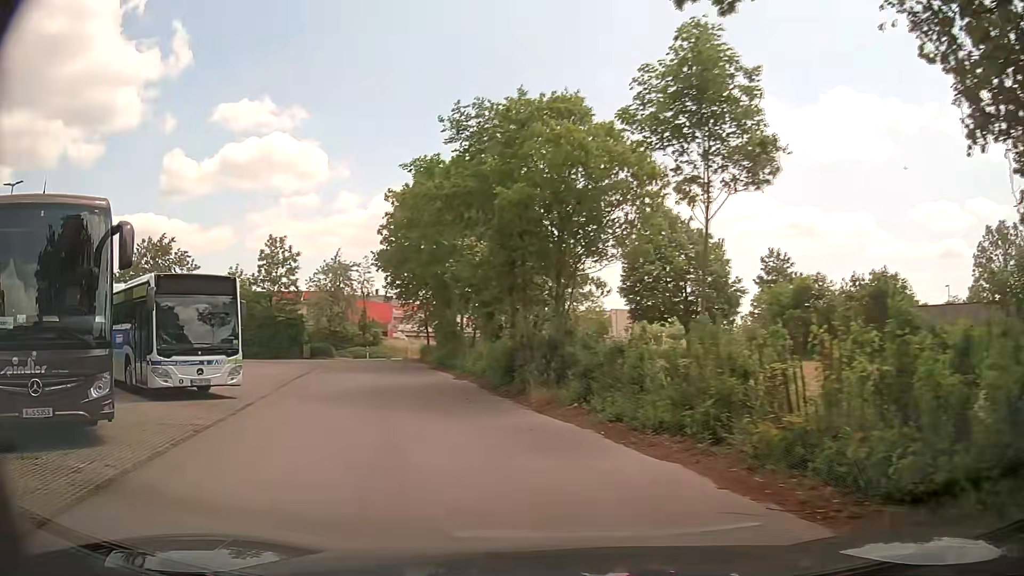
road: tertiary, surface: asphalt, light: Day
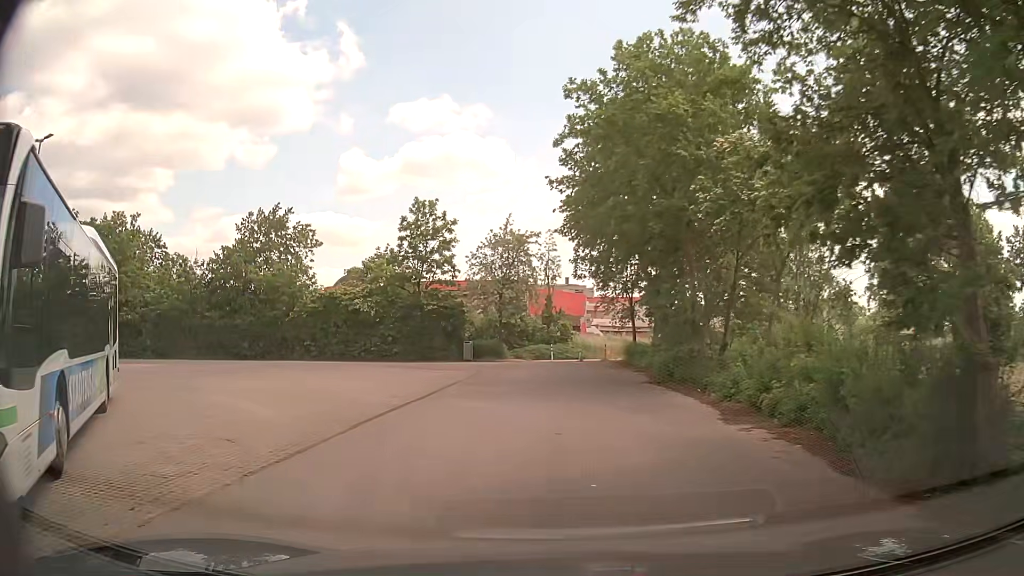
(-2.4, +13.1) m; -16°
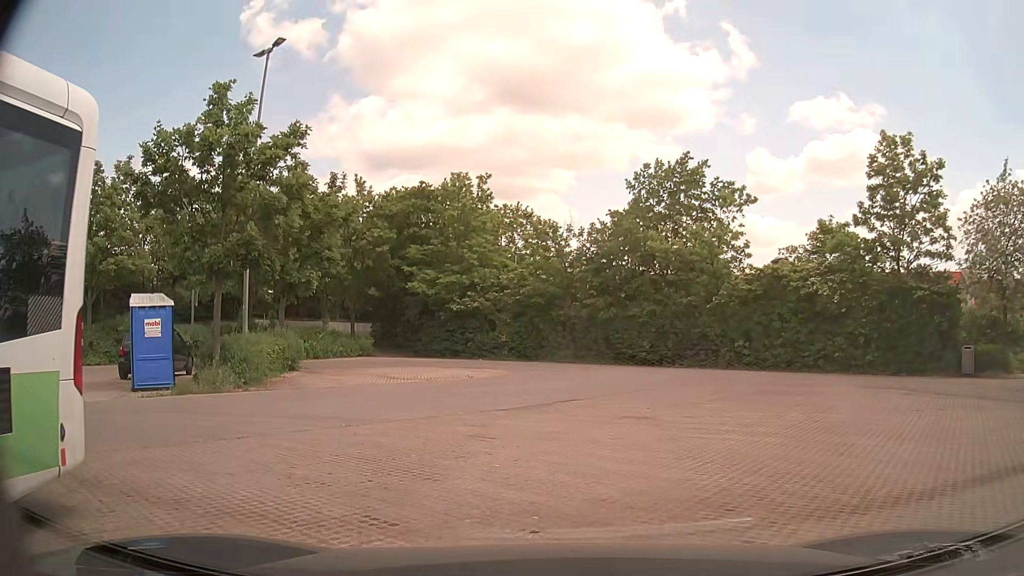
(-3.8, +12.0) m; -36°
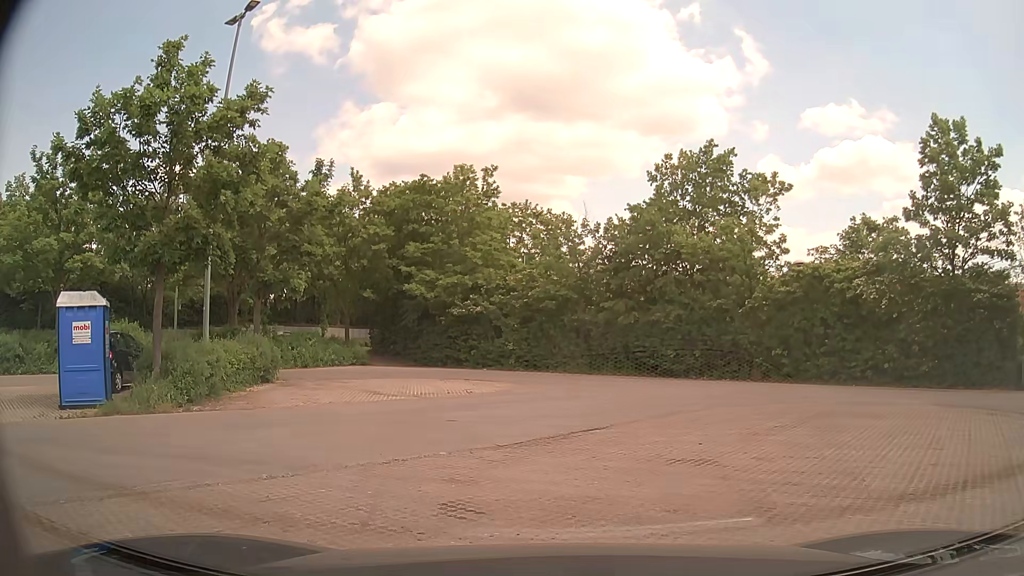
(0.0, +3.1) m; +2°
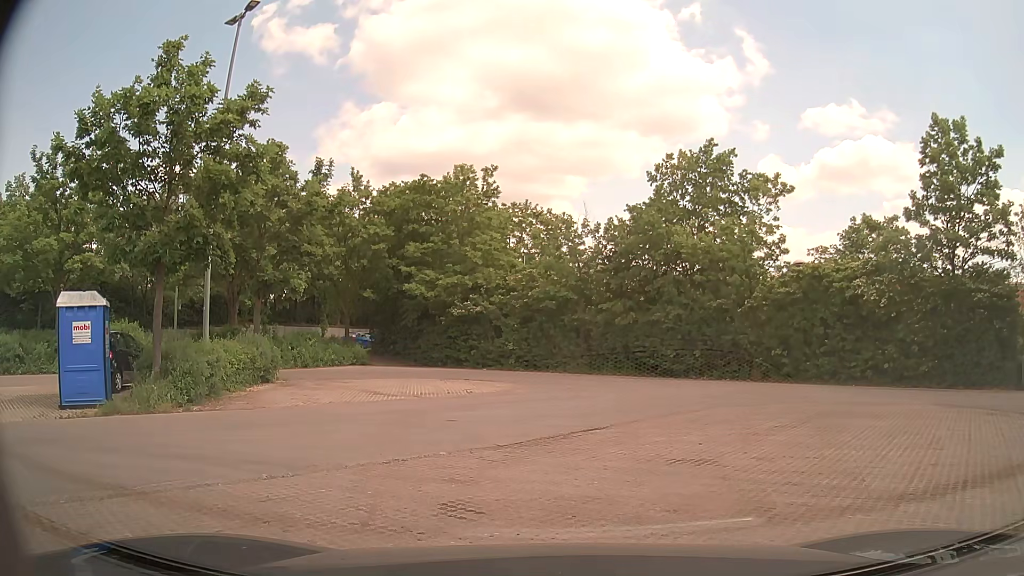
(0.0, 0.0) m; 0°
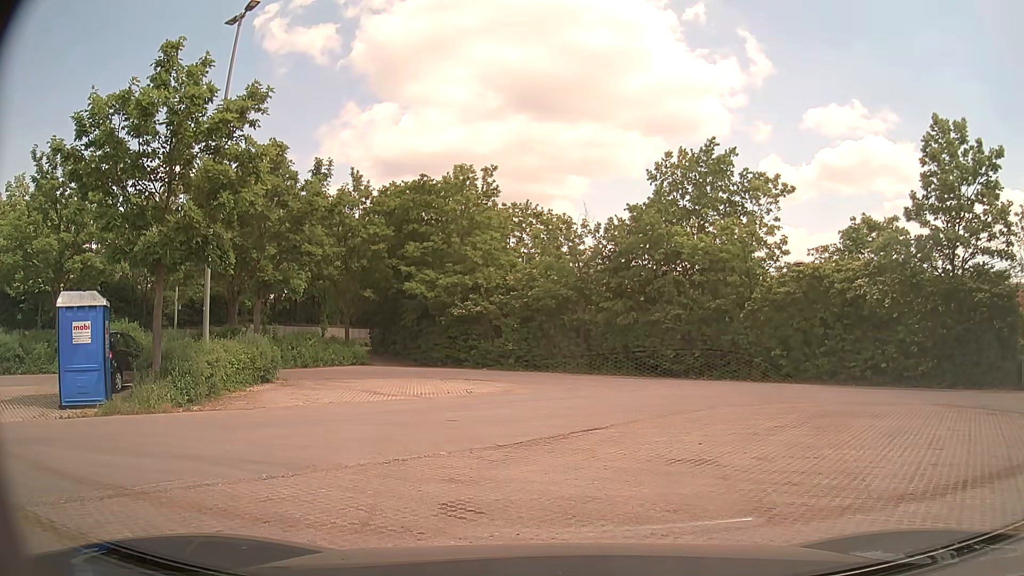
(0.0, 0.0) m; 0°
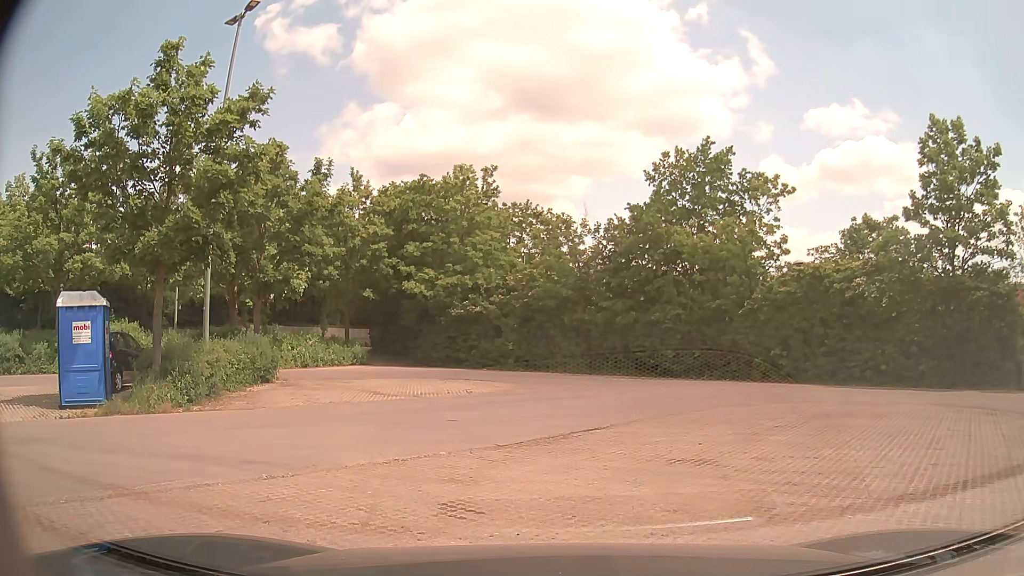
(0.0, 0.0) m; 0°
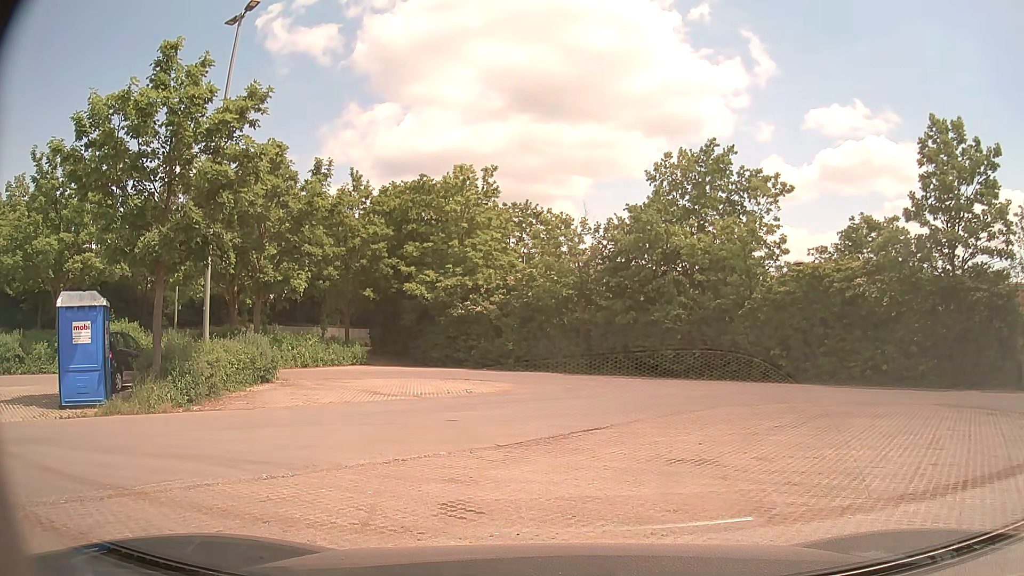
(0.0, 0.0) m; 0°
